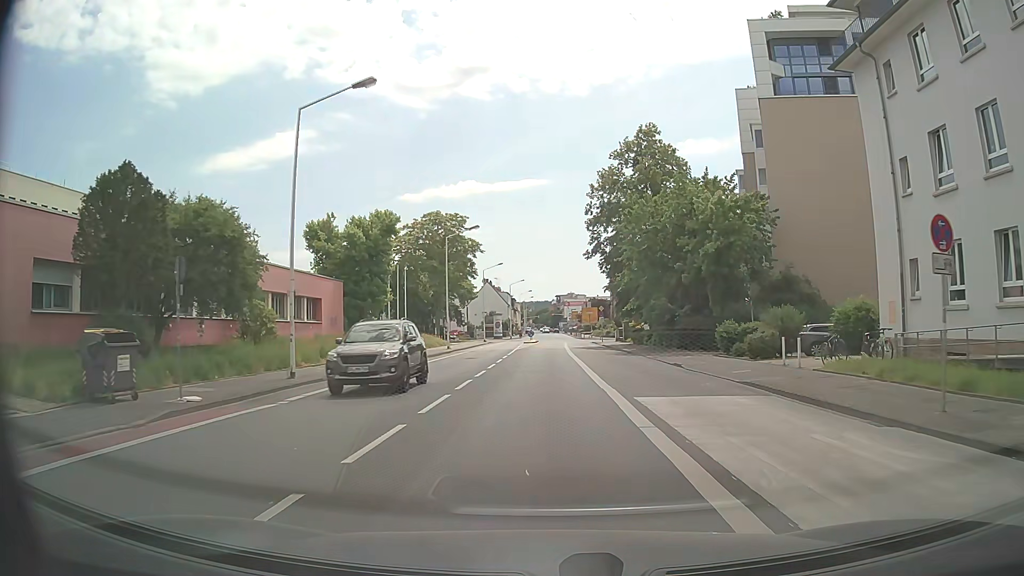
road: secondary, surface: asphalt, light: Day
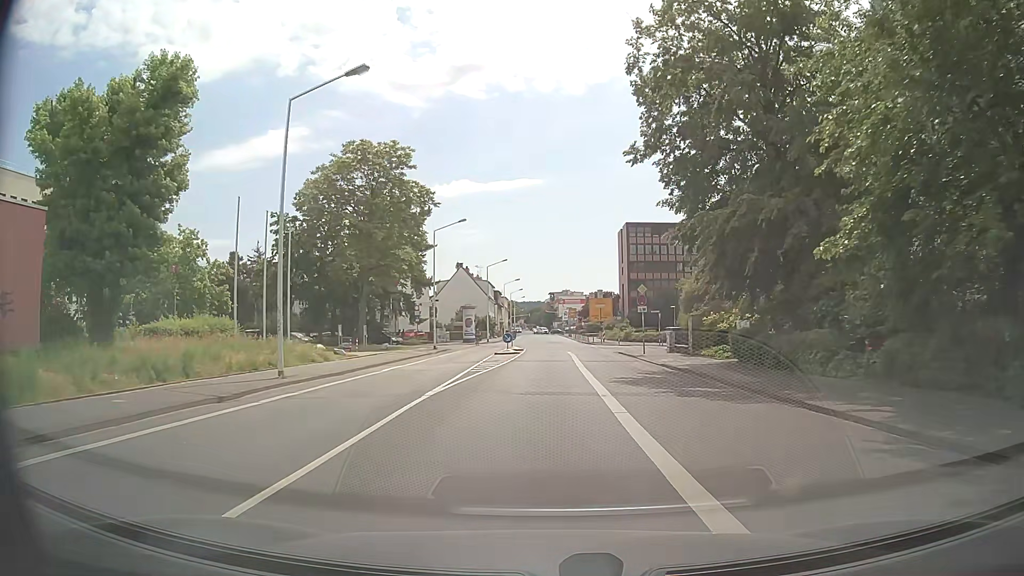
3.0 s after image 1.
(+0.2, +34.1) m; 0°
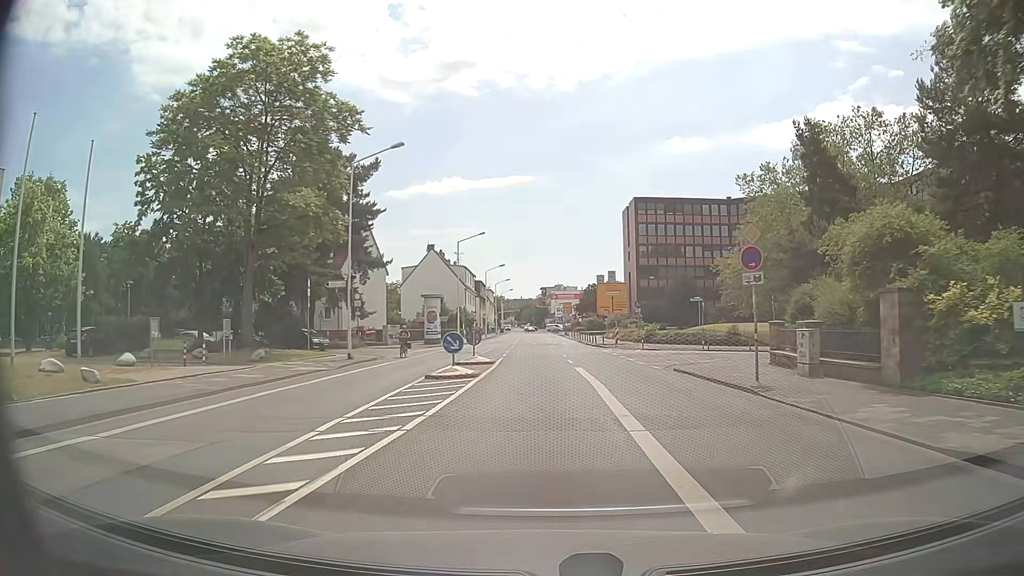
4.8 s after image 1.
(+0.2, +21.1) m; +1°
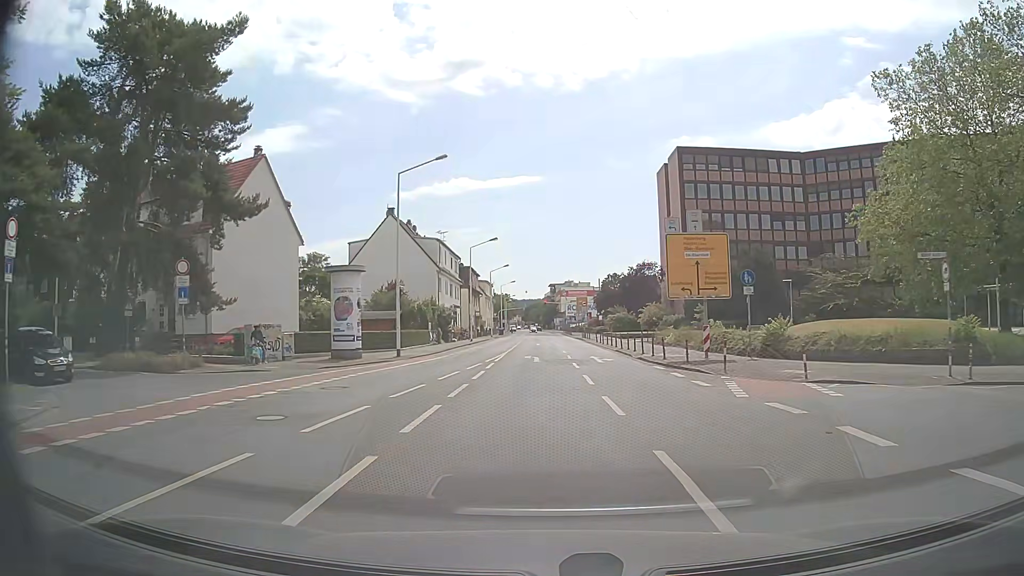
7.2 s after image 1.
(-0.2, +28.2) m; -1°
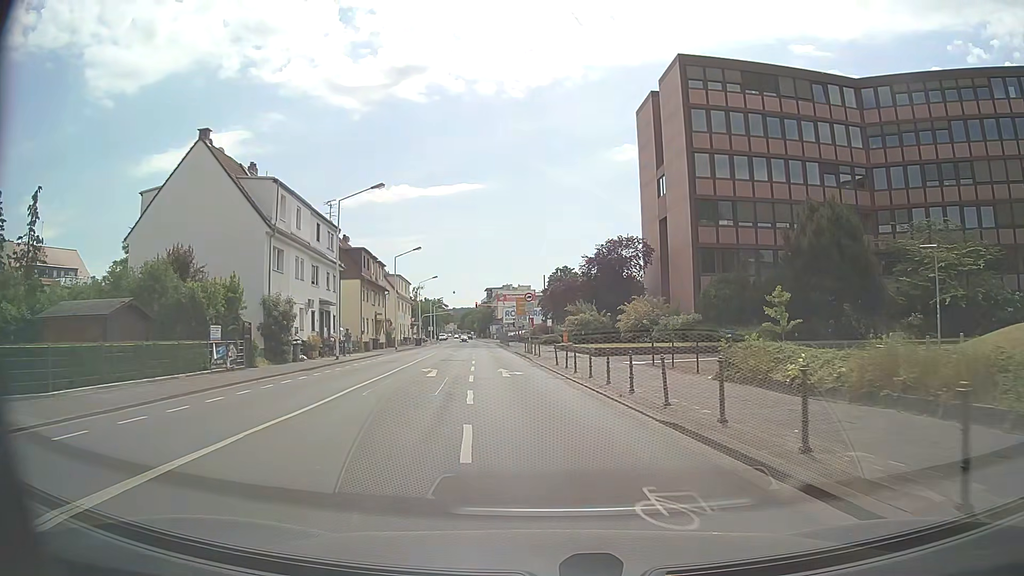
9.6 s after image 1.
(+1.1, +27.3) m; +5°
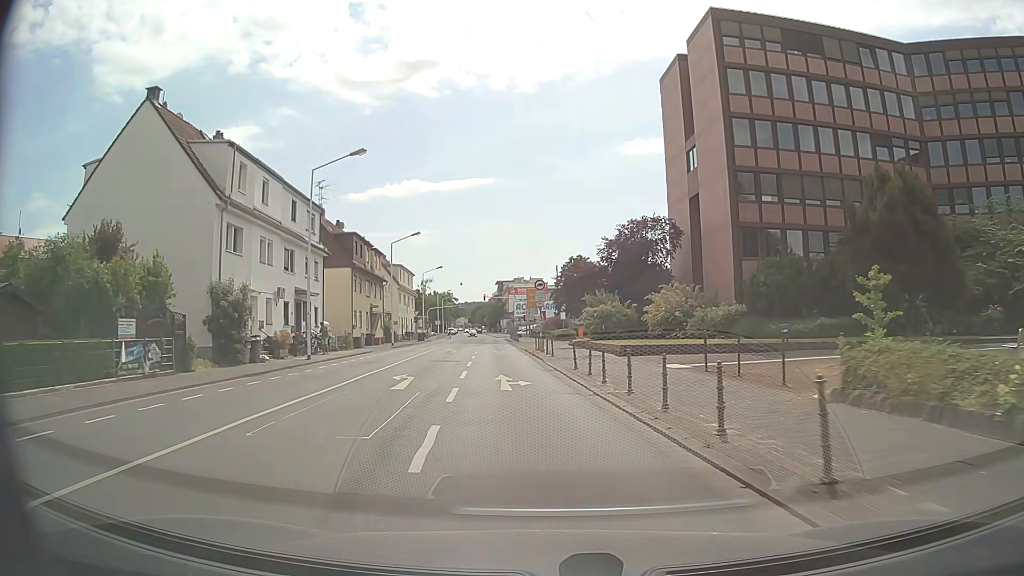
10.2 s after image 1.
(0.0, +6.6) m; -1°
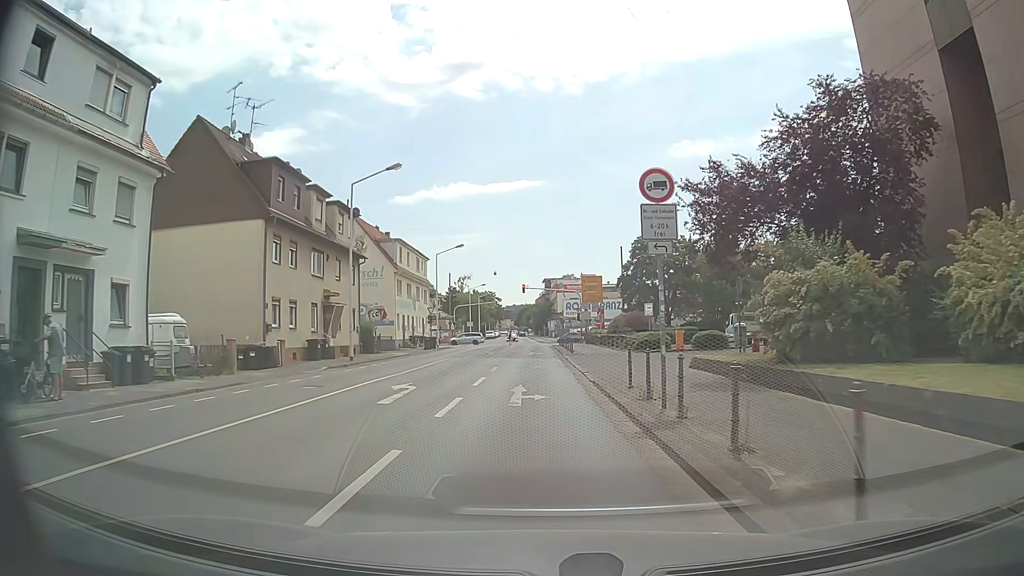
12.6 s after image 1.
(-1.2, +25.9) m; -5°
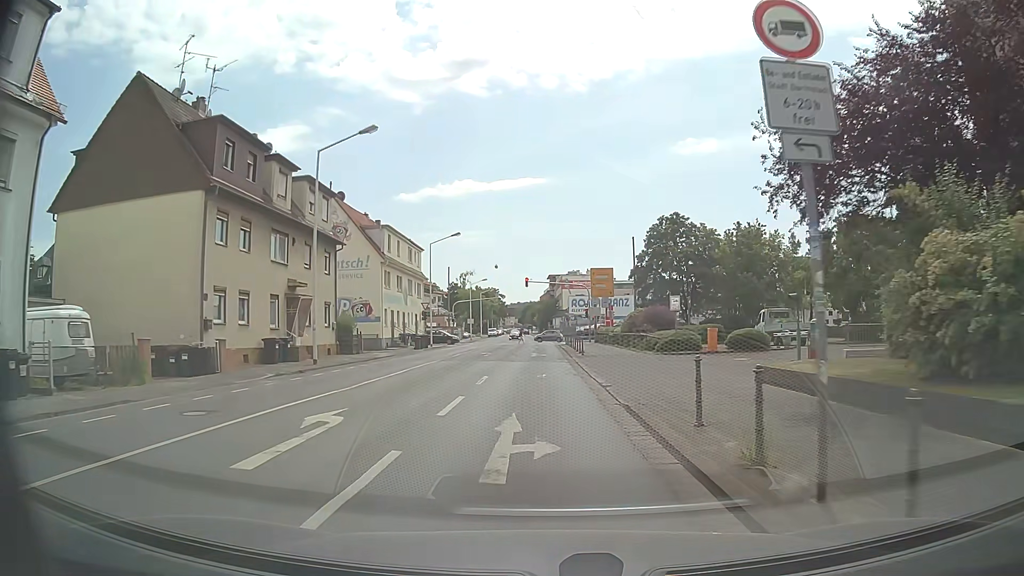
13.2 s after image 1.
(+0.1, +6.2) m; 0°
(0, +10) (0, +20) (0, +30) (0, +40) (0, +50) (0, +60) (0, +70) (0, +80) (0, +90) (-1, +100) m
